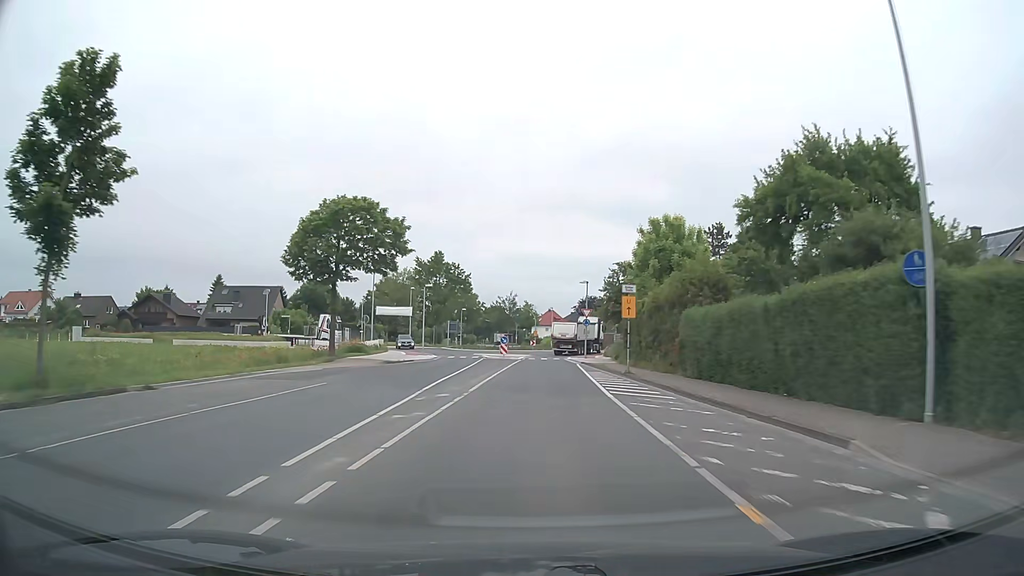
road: secondary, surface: asphalt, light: Day
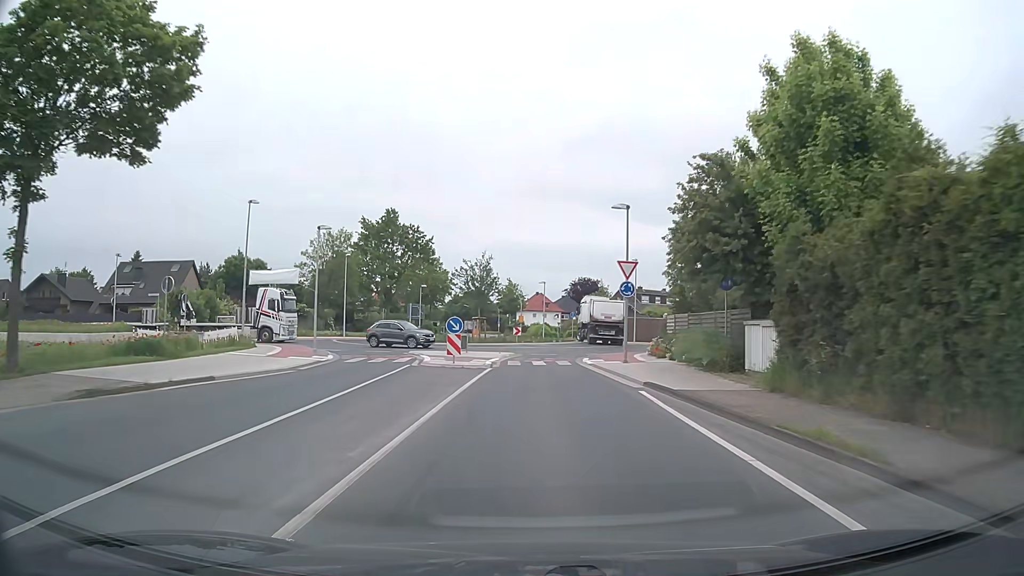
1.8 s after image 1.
(+0.1, +27.7) m; +1°
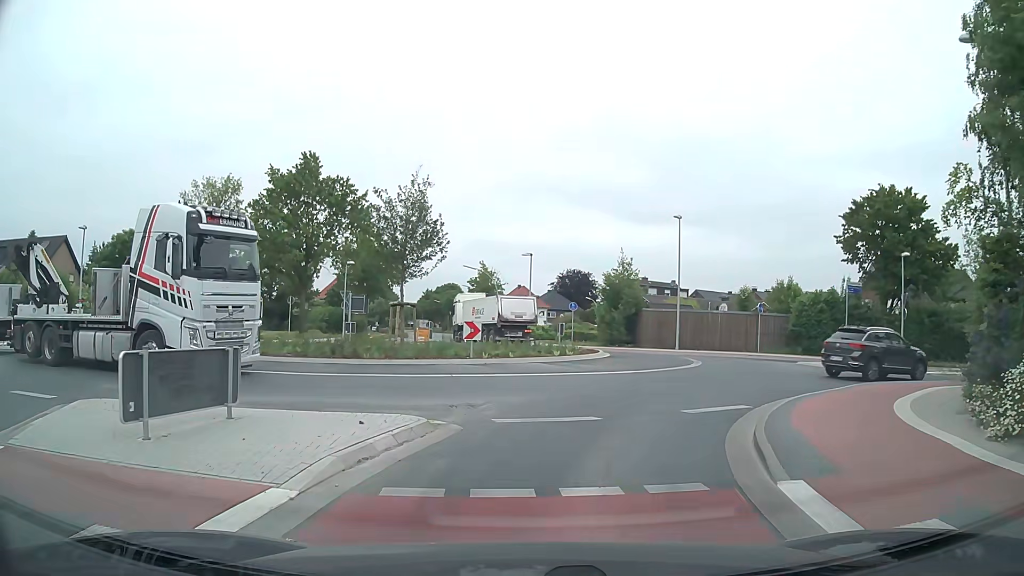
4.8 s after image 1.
(+0.3, +24.5) m; +1°
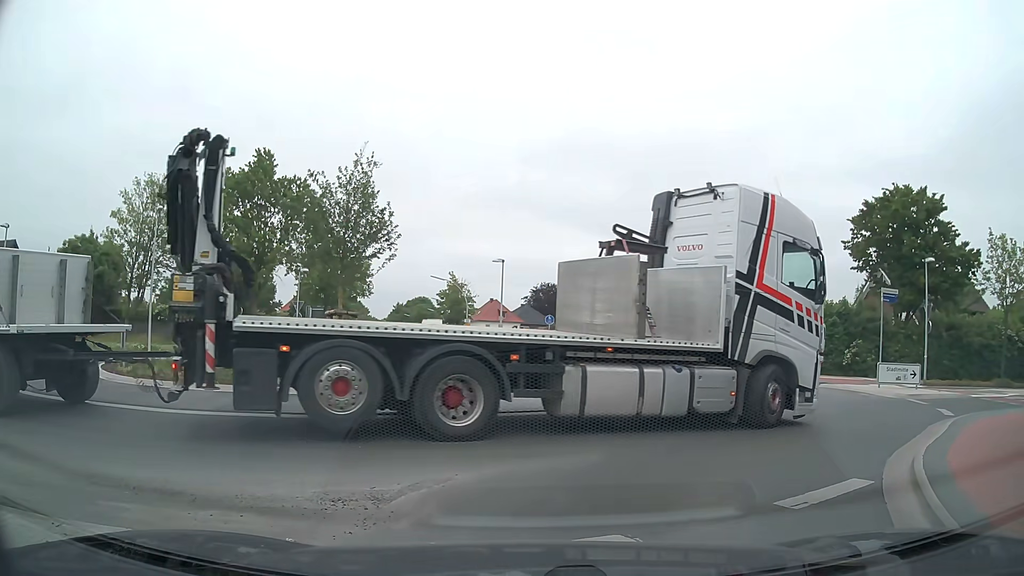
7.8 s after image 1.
(+0.1, +4.8) m; +2°
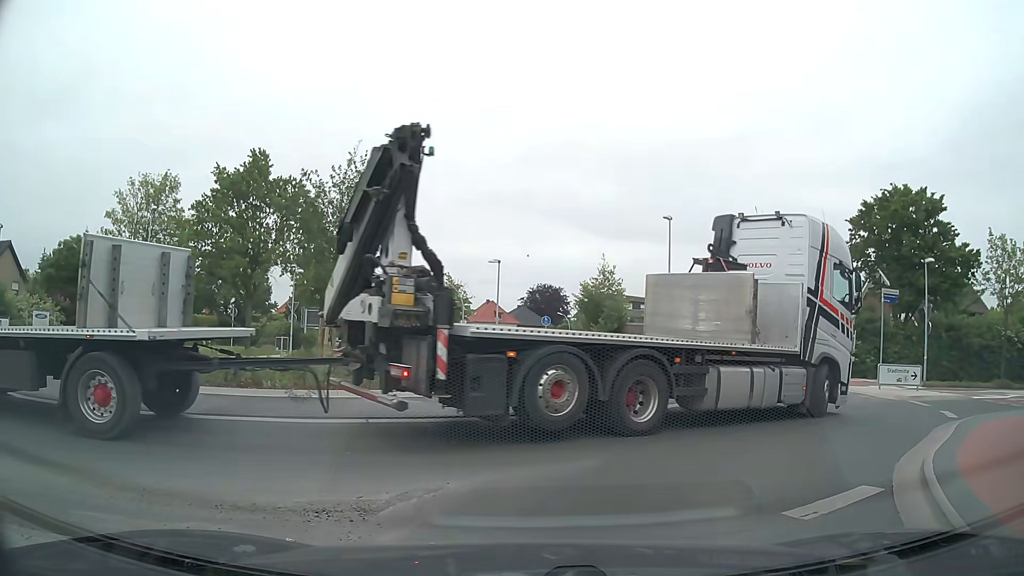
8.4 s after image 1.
(0.0, +0.3) m; 0°
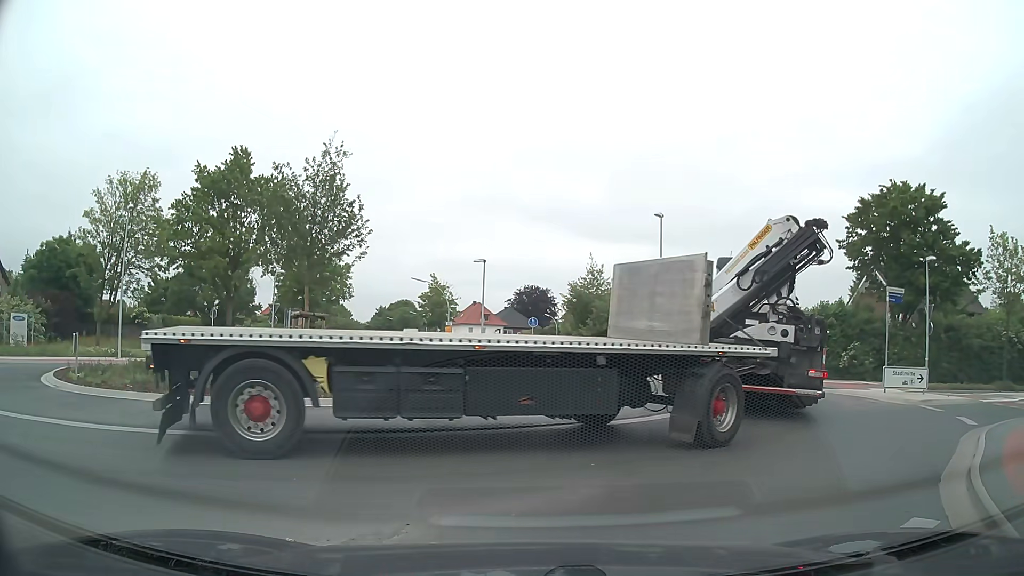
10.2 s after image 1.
(0.0, +1.3) m; 0°
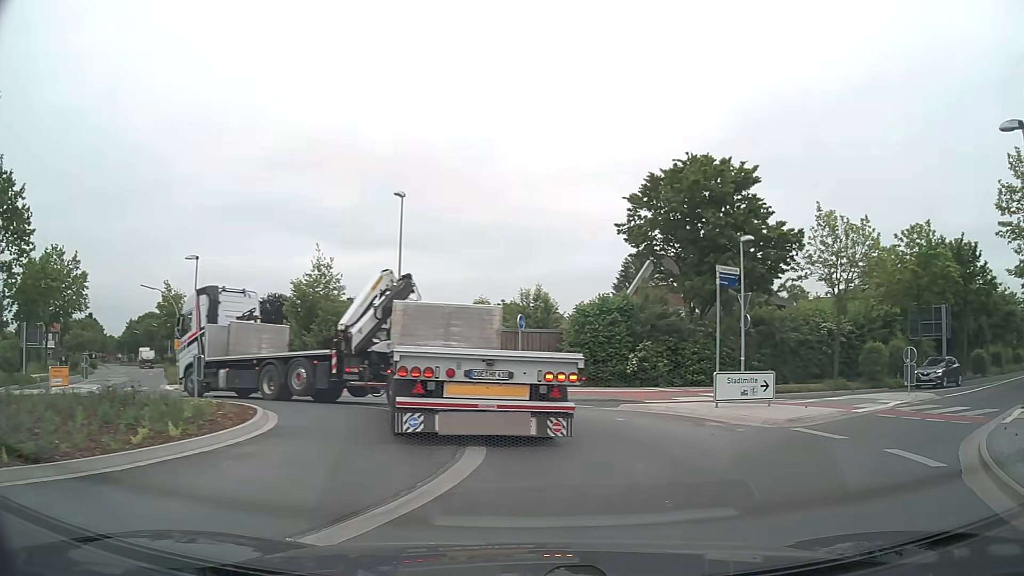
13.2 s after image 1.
(+1.1, +6.7) m; +22°
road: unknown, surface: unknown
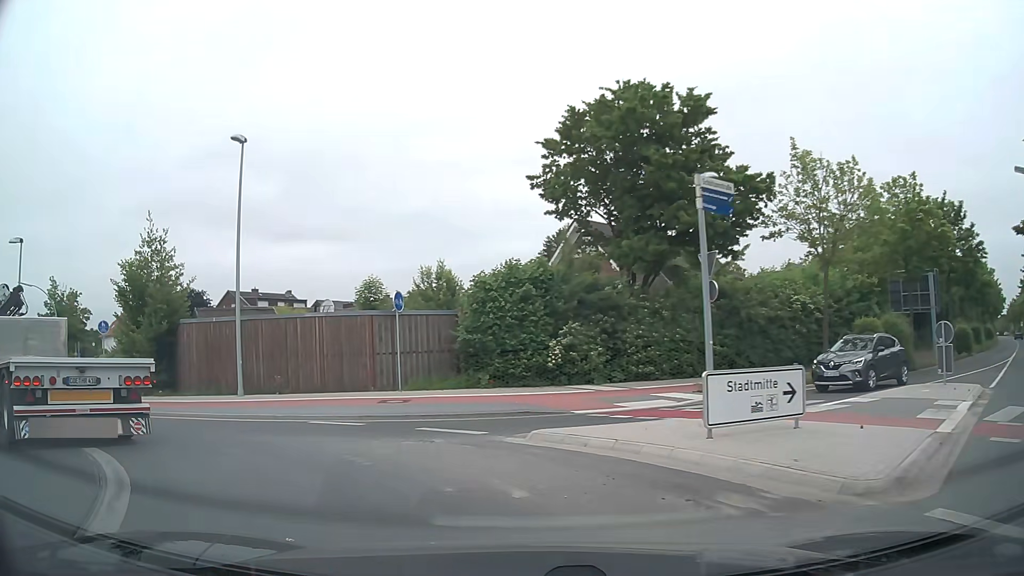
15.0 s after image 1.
(+1.3, +7.8) m; +8°
